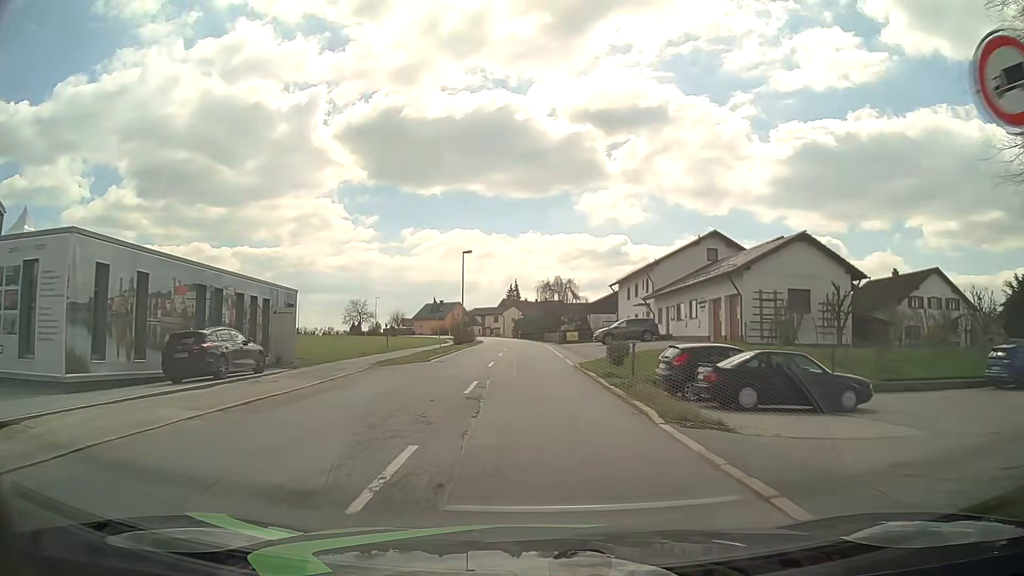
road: tertiary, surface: asphalt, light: Day
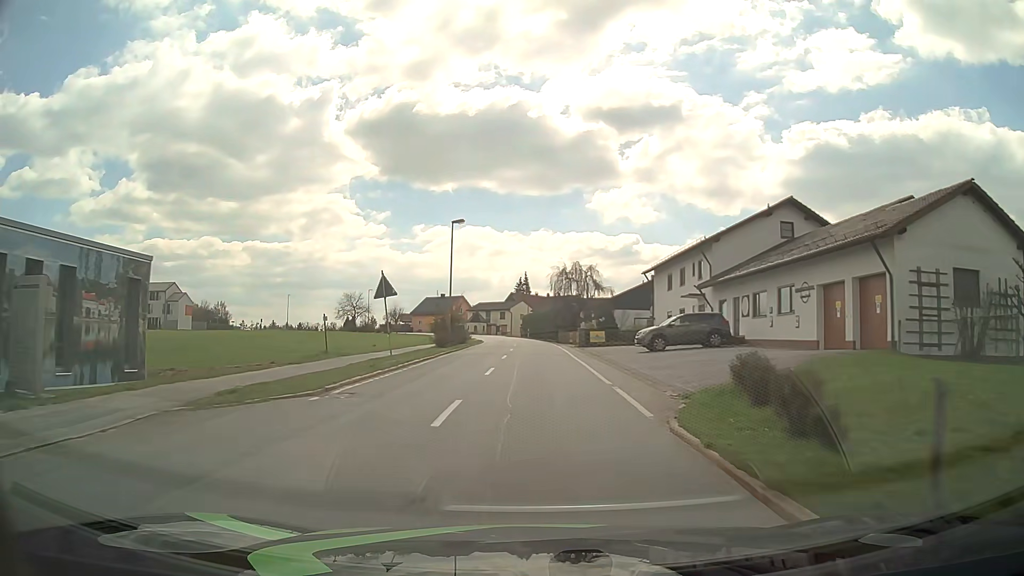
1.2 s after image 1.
(0.0, +15.1) m; 0°
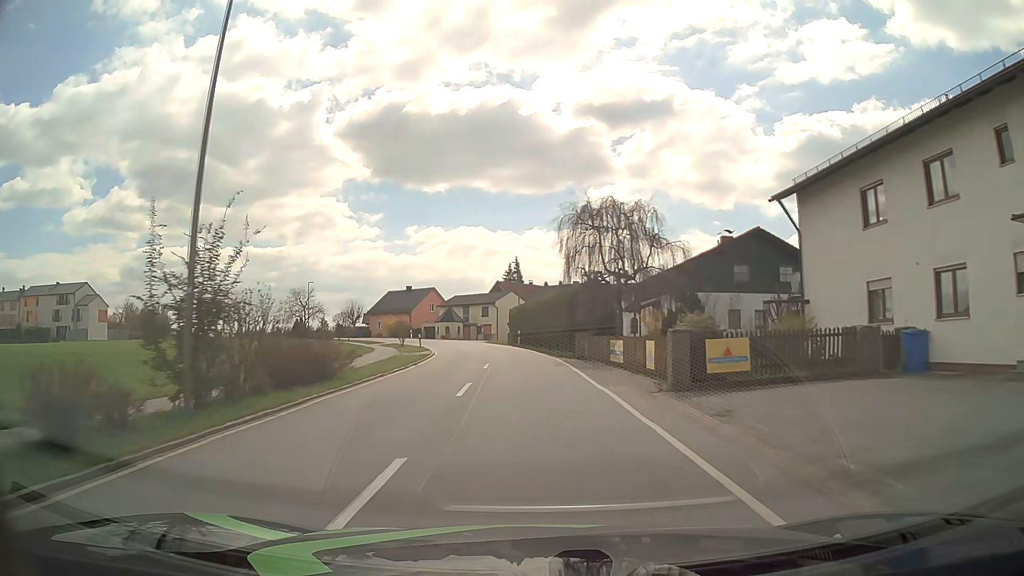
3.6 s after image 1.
(-0.1, +32.0) m; 0°
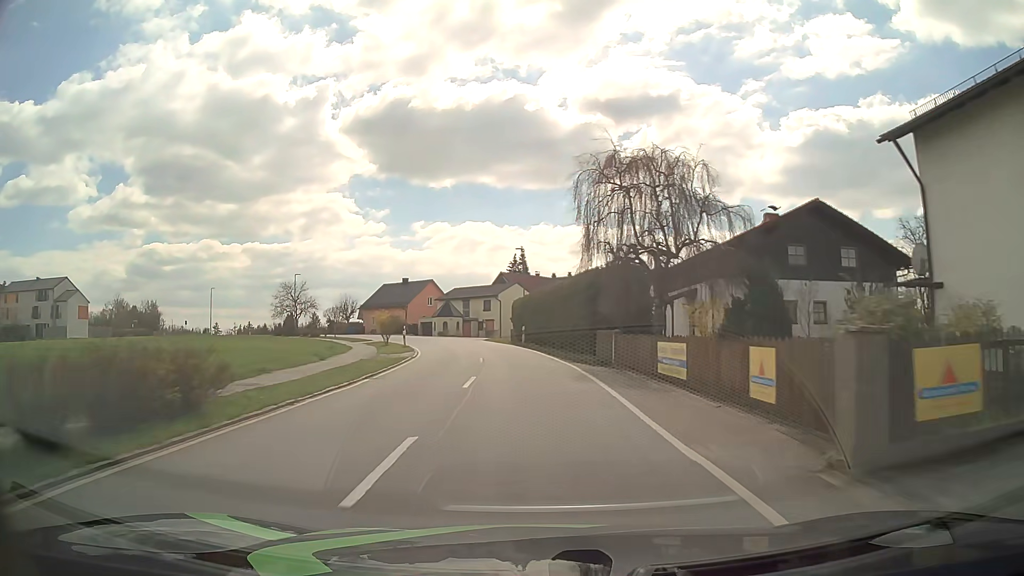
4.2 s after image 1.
(0.0, +8.2) m; -1°
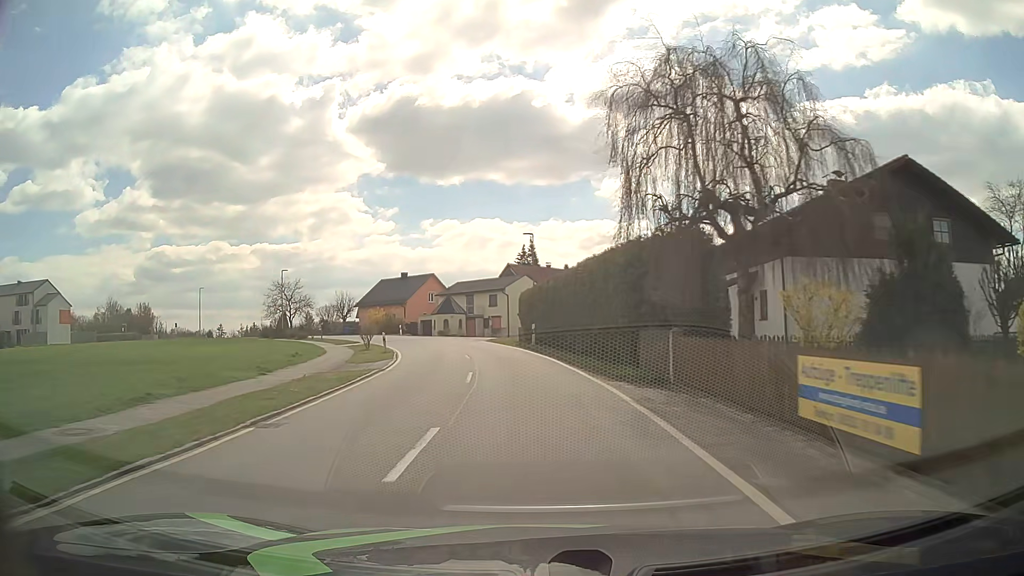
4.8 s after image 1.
(0.0, +8.2) m; -1°
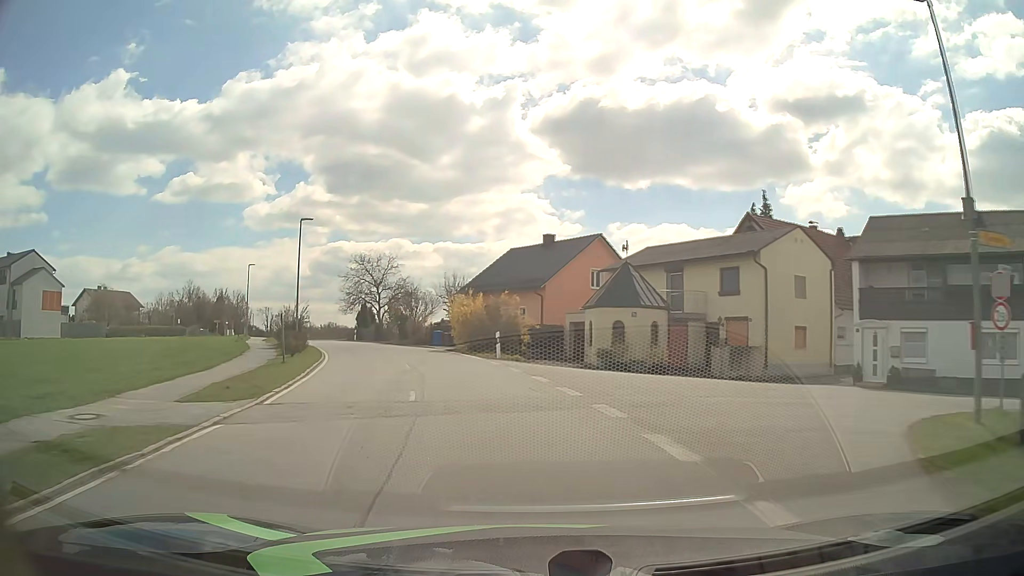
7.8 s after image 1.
(-4.4, +40.3) m; -16°
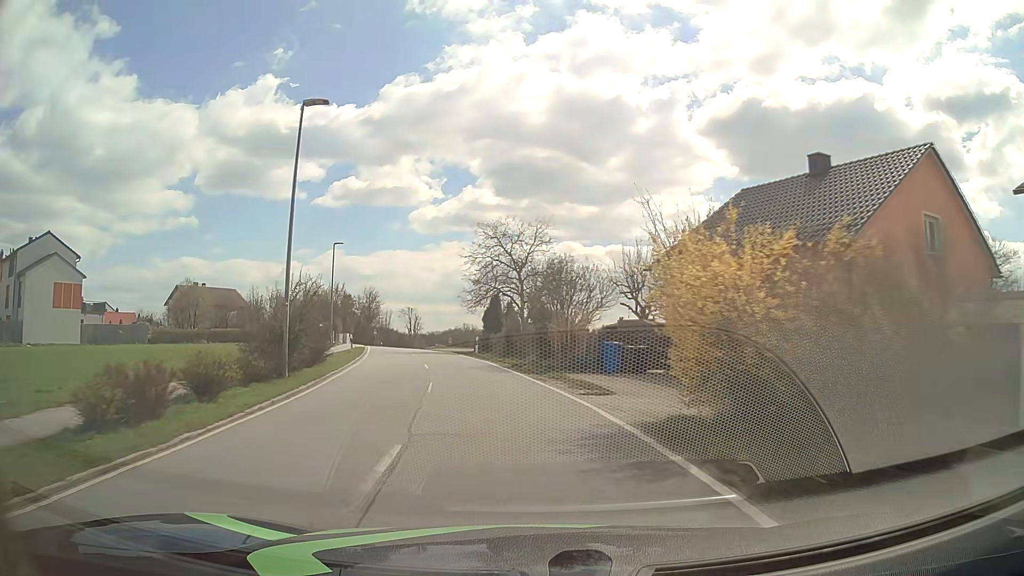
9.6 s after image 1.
(-3.1, +24.0) m; -14°
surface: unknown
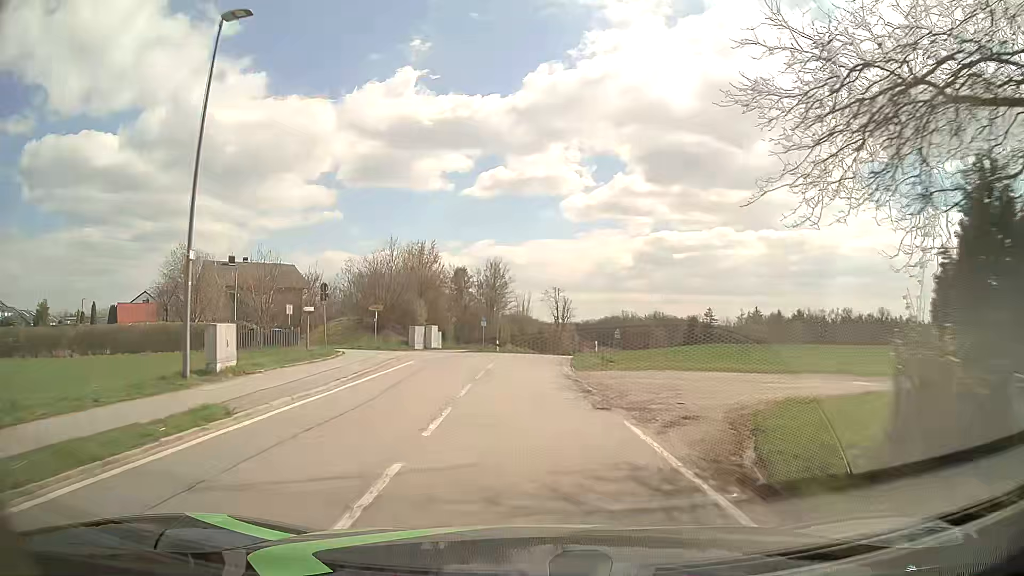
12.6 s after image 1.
(-6.4, +41.3) m; -13°
(0, +10) (0, +20) (0, +30) (0, +40) (+2, +50) (+4, +60) (+6, +69) (+8, +79) (+11, +89) (+13, +99) m
